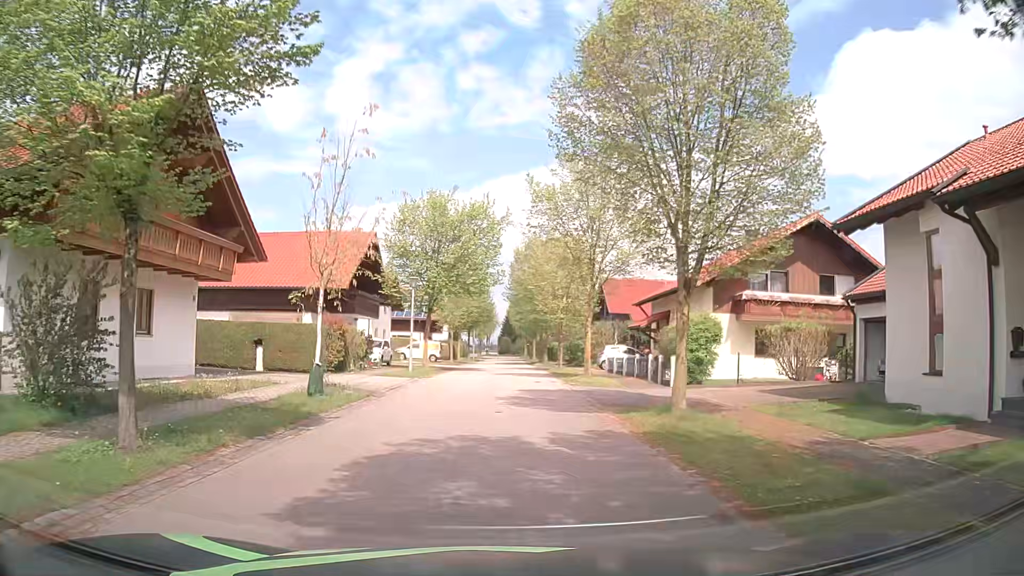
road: residential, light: Day
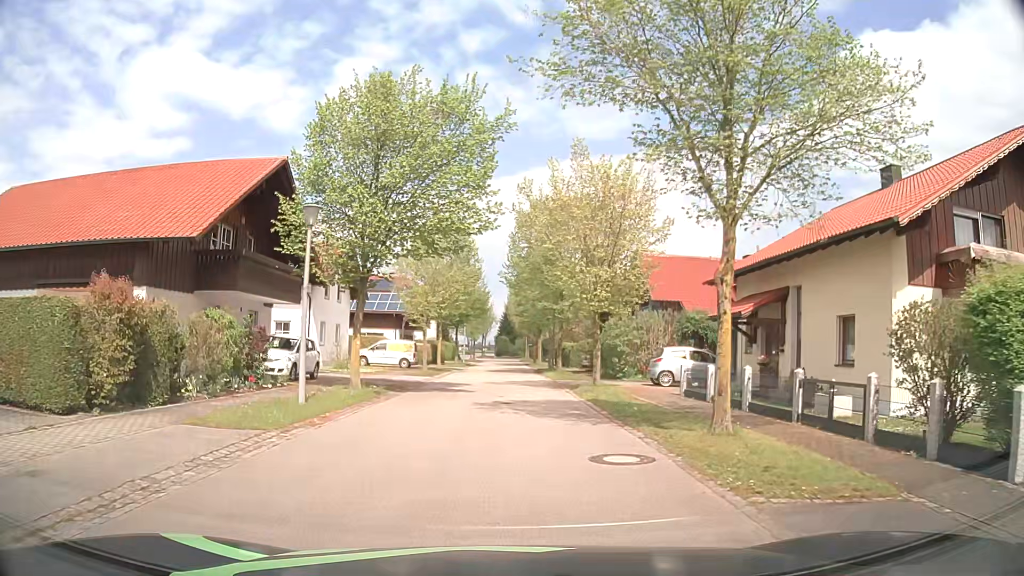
(-0.1, +15.9) m; 0°
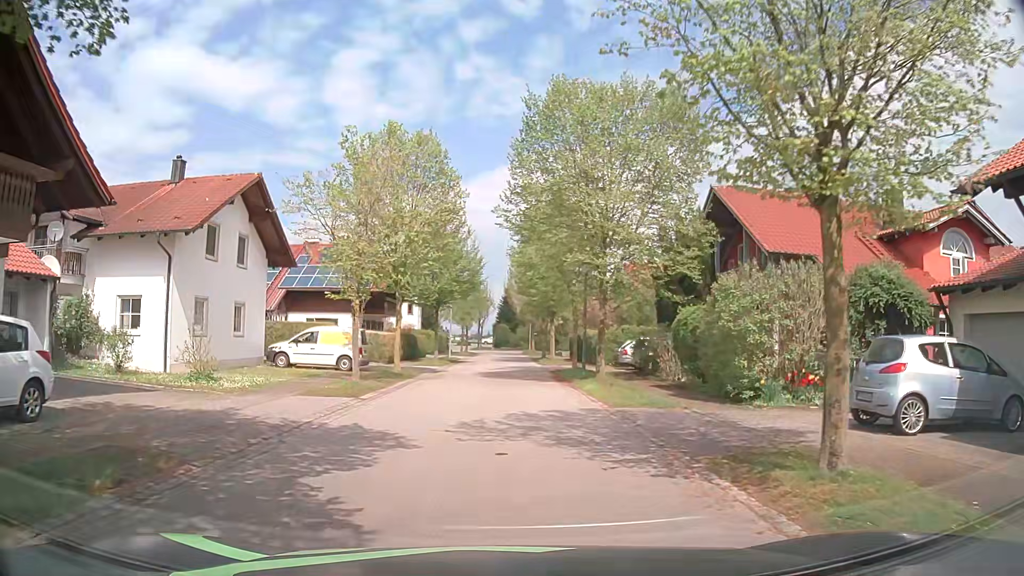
(0.0, +16.4) m; 0°
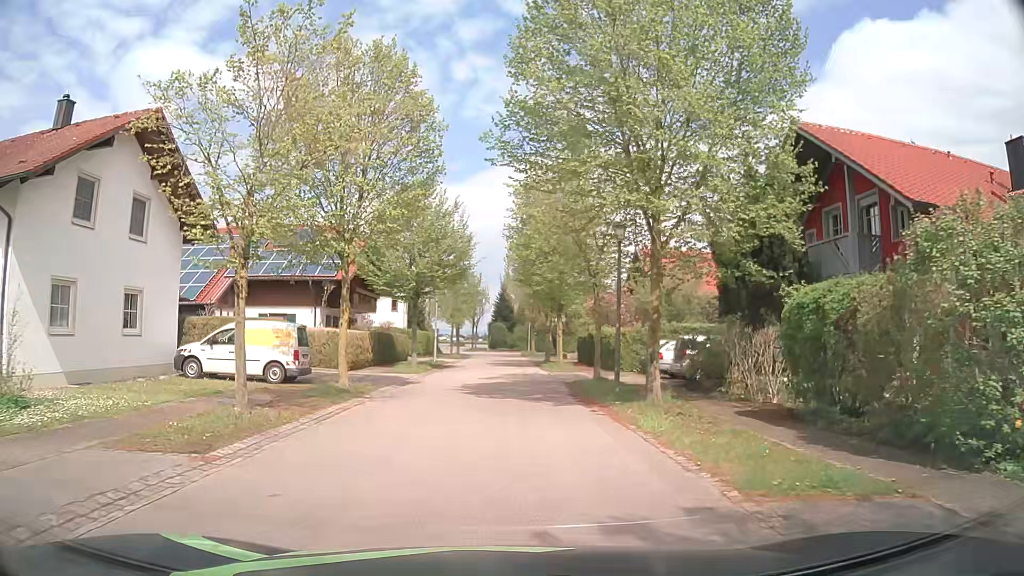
(0.0, +8.2) m; 0°
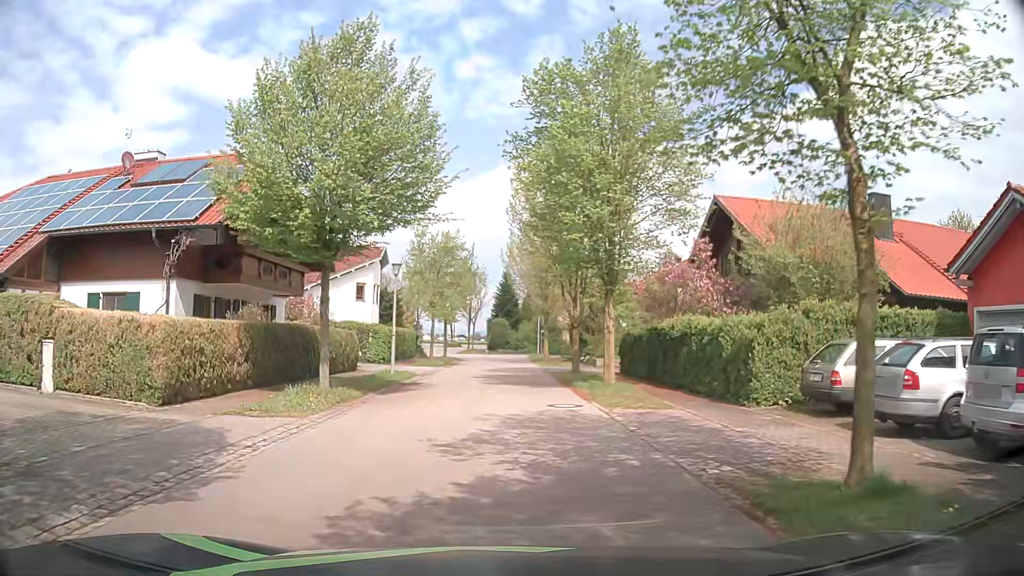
(-0.1, +16.3) m; -1°
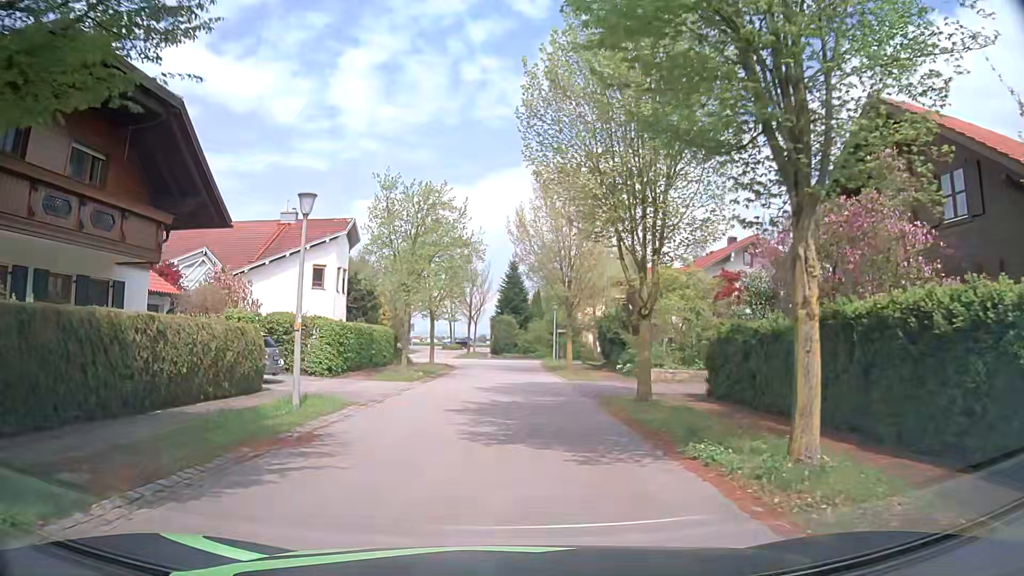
(0.0, +12.4) m; 0°
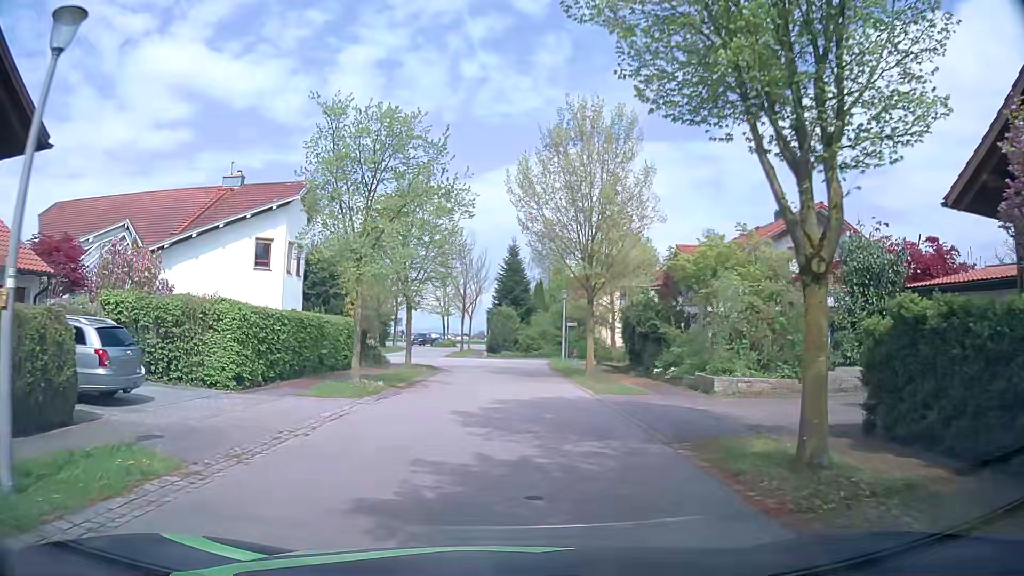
(0.0, +8.4) m; +1°
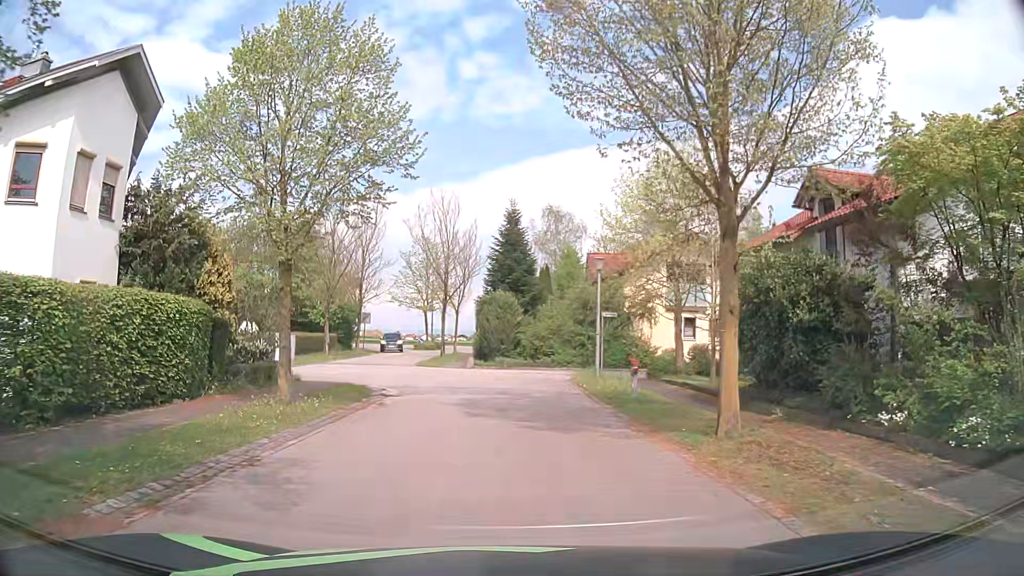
(-0.1, +15.4) m; 0°
